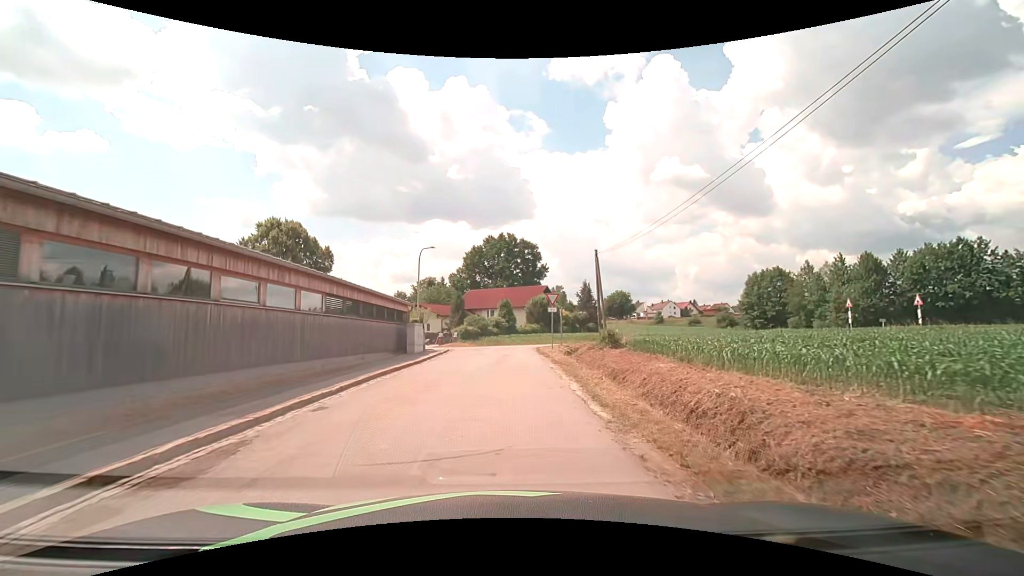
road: tertiary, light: Day
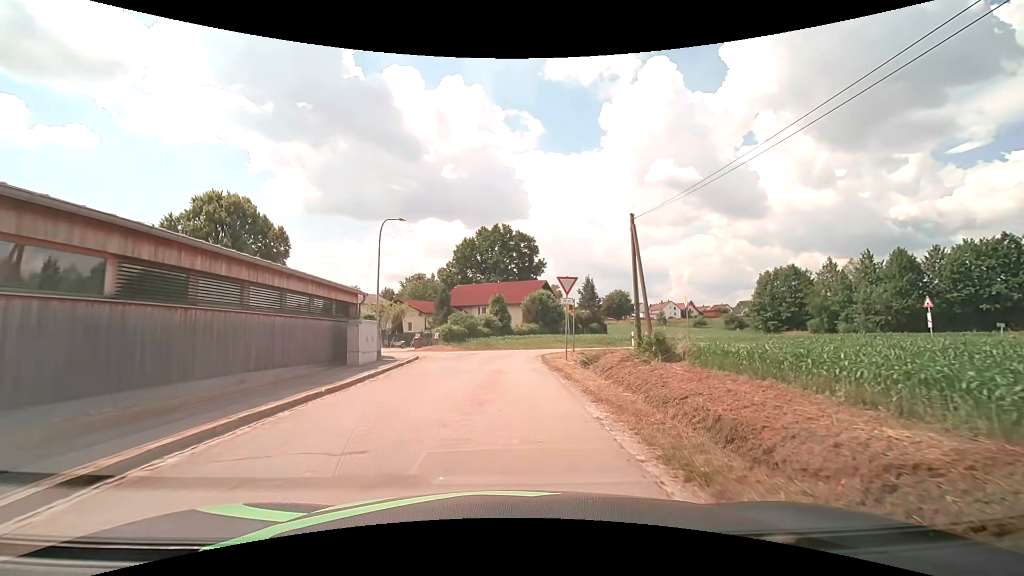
(0.0, +9.3) m; +1°
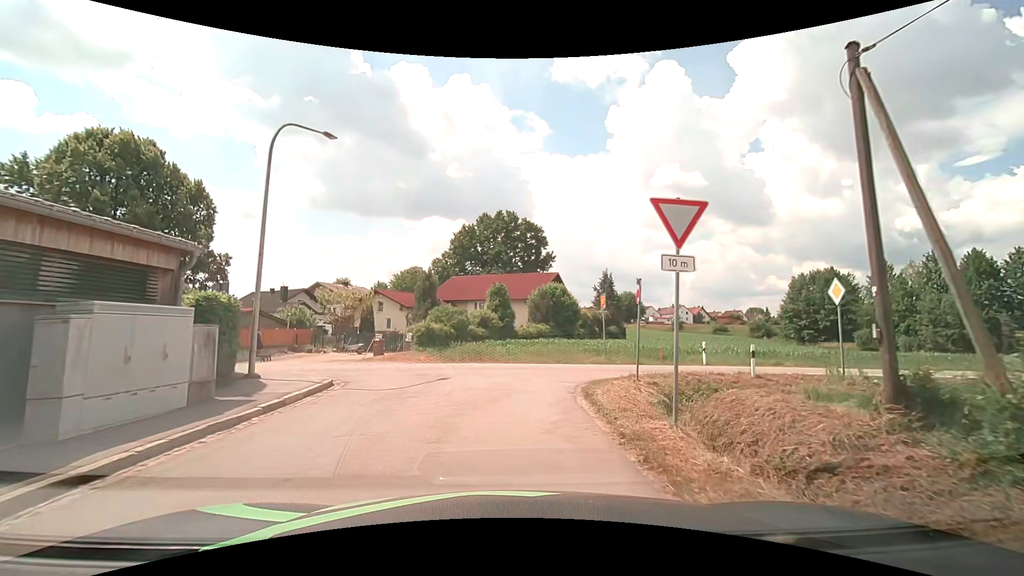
(-0.1, +12.0) m; -1°
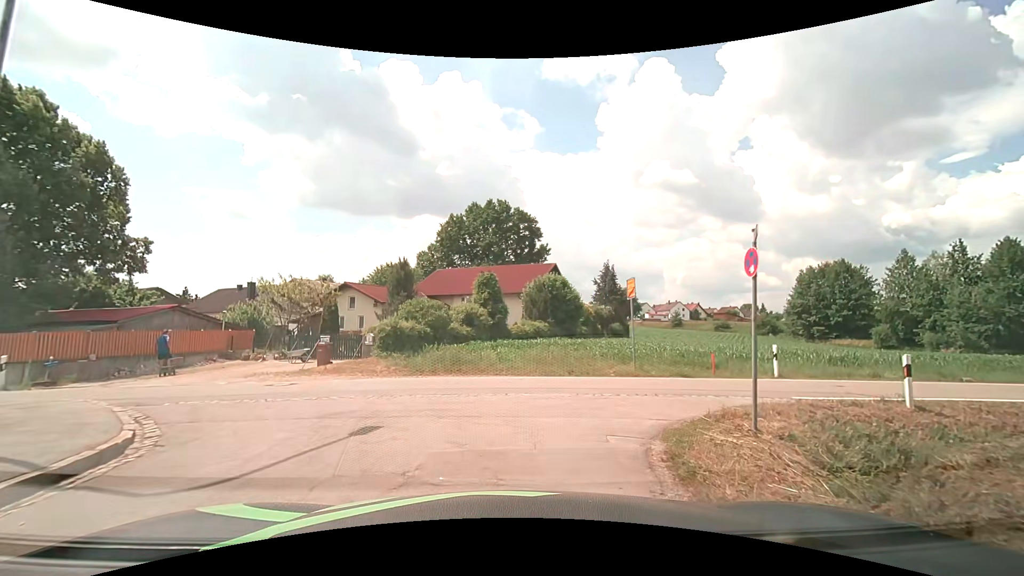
(+0.1, +6.5) m; +2°
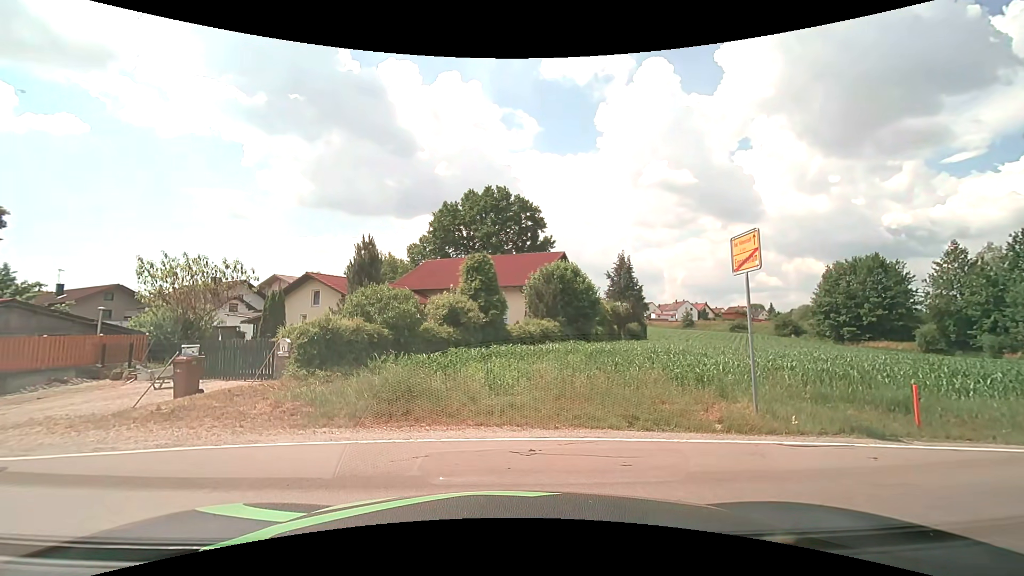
(0.0, +7.8) m; -1°
